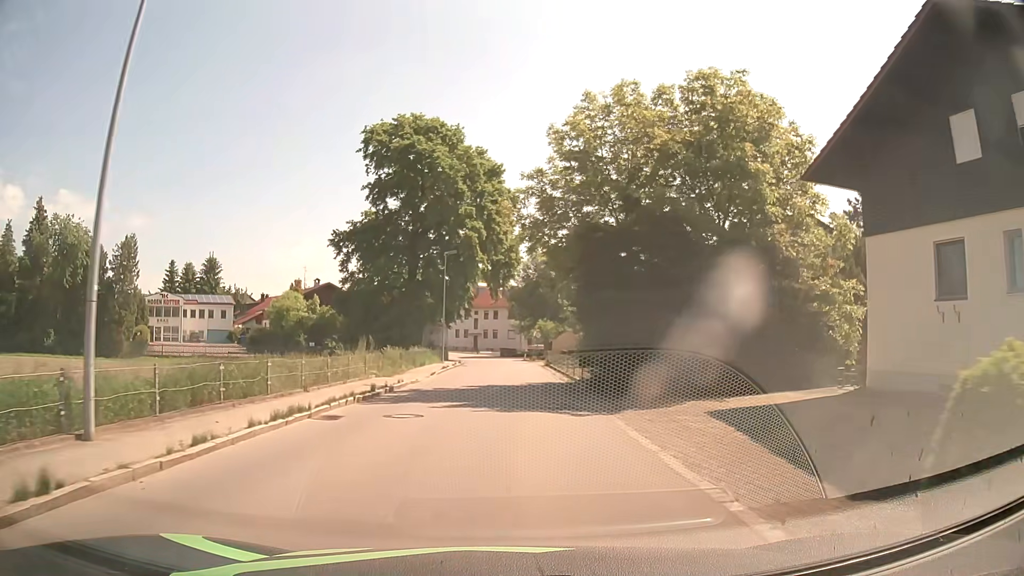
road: tertiary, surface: asphalt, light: Day
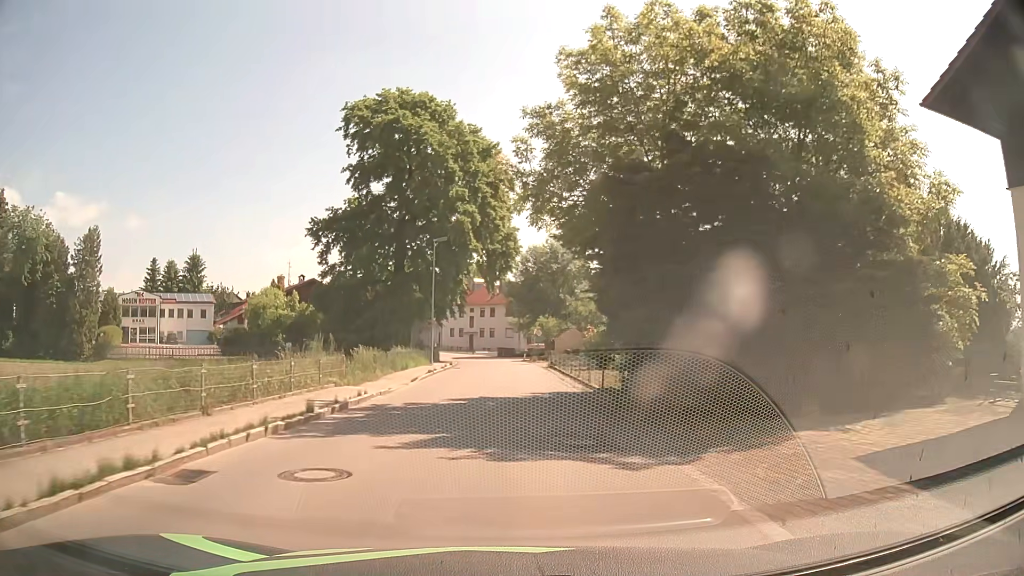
(0.0, +6.0) m; 0°
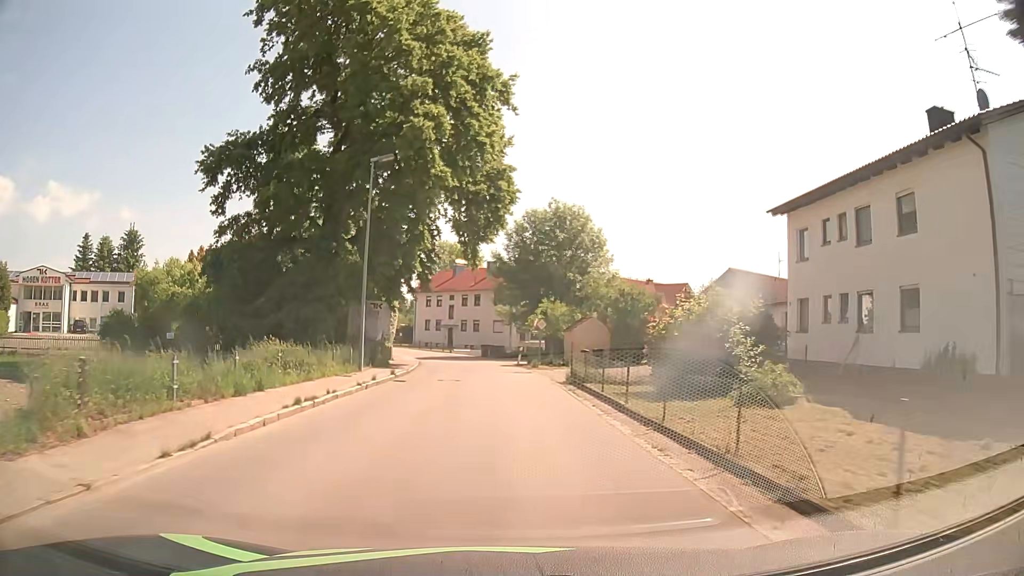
(-0.1, +18.8) m; 0°
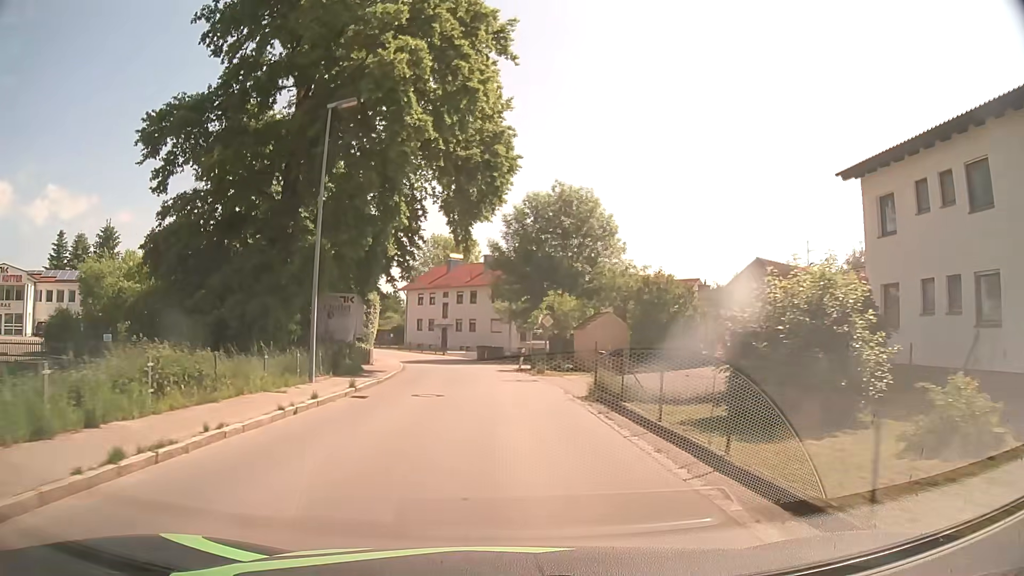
(+0.2, +6.4) m; +1°
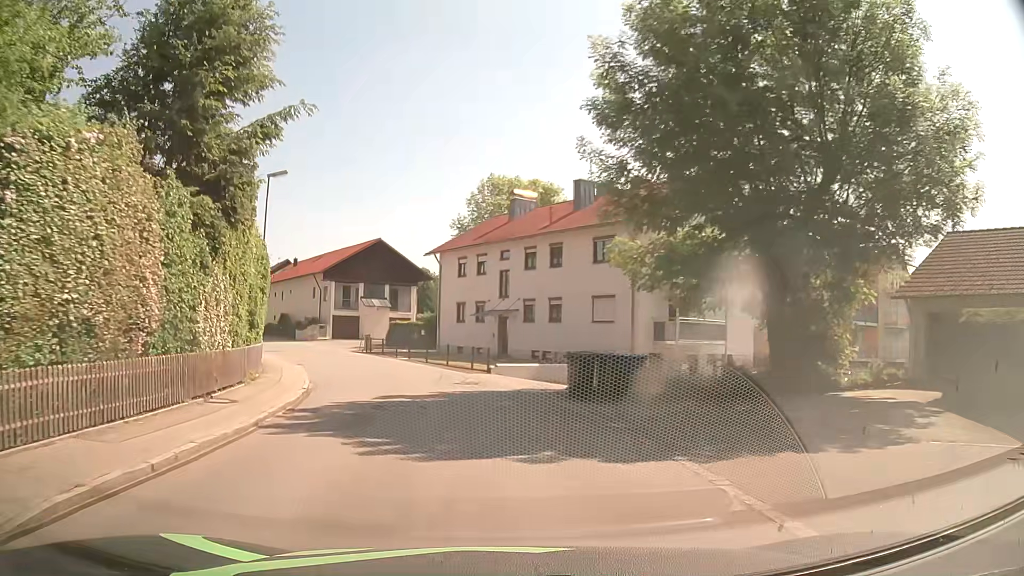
(-1.3, +32.3) m; -7°
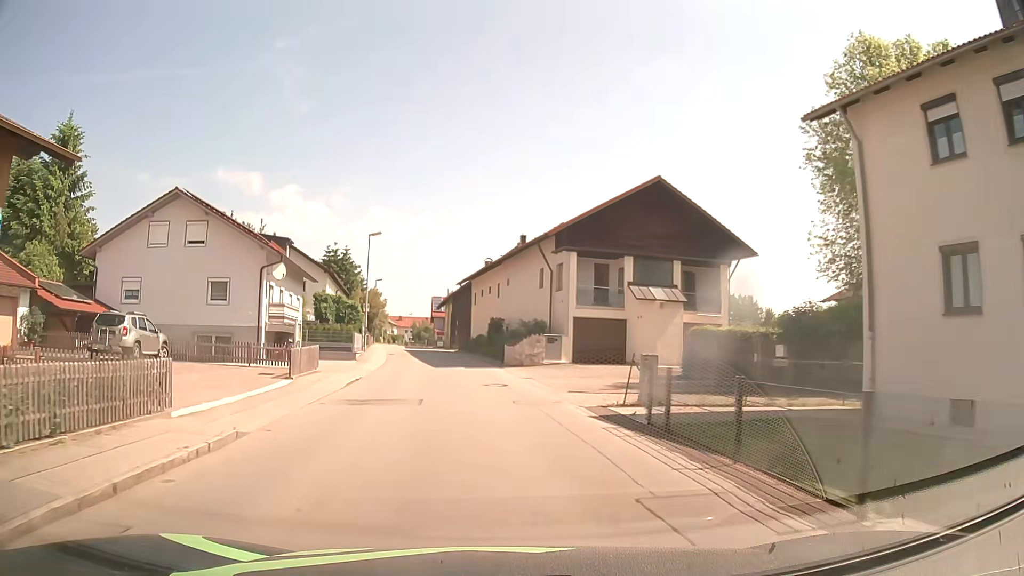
(-5.6, +29.7) m; -23°
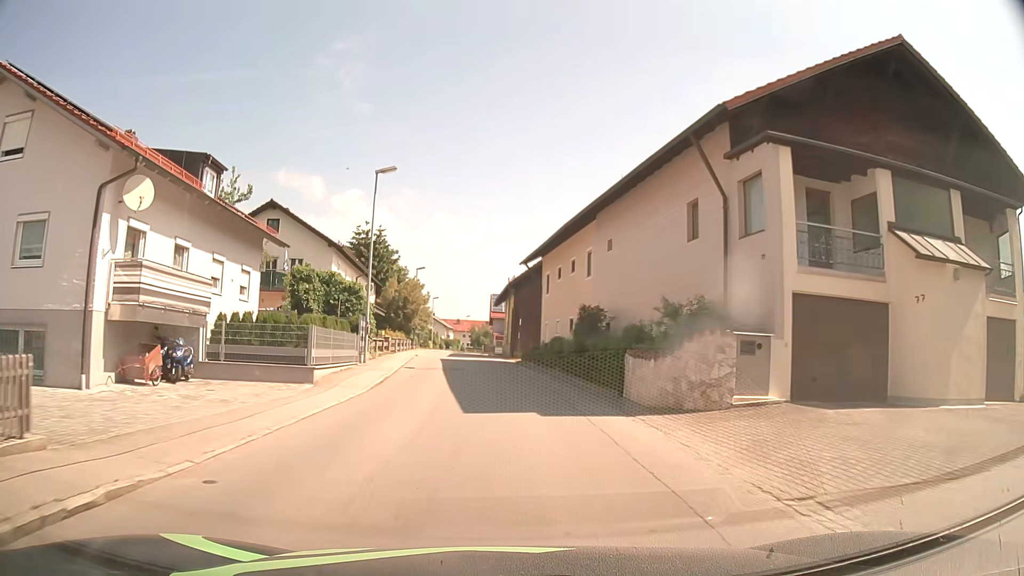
(-1.1, +18.8) m; -5°
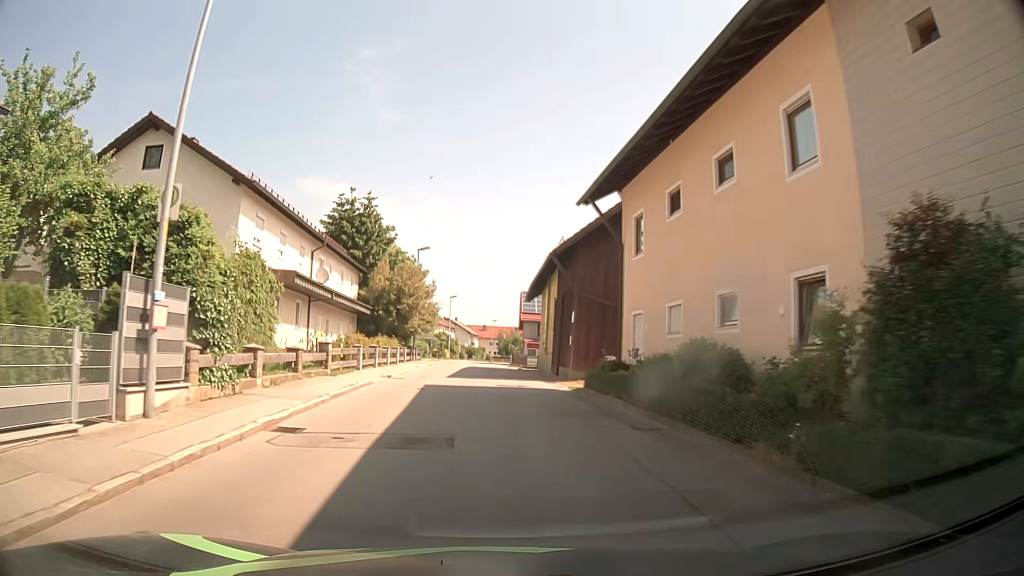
(-0.4, +19.2) m; -3°
(0, +10) (0, +20) (-1, +30) (-1, +40) (-2, +50) (-2, +60) (-2, +70) (-2, +80) (-2, +90) (-1, +100) m
